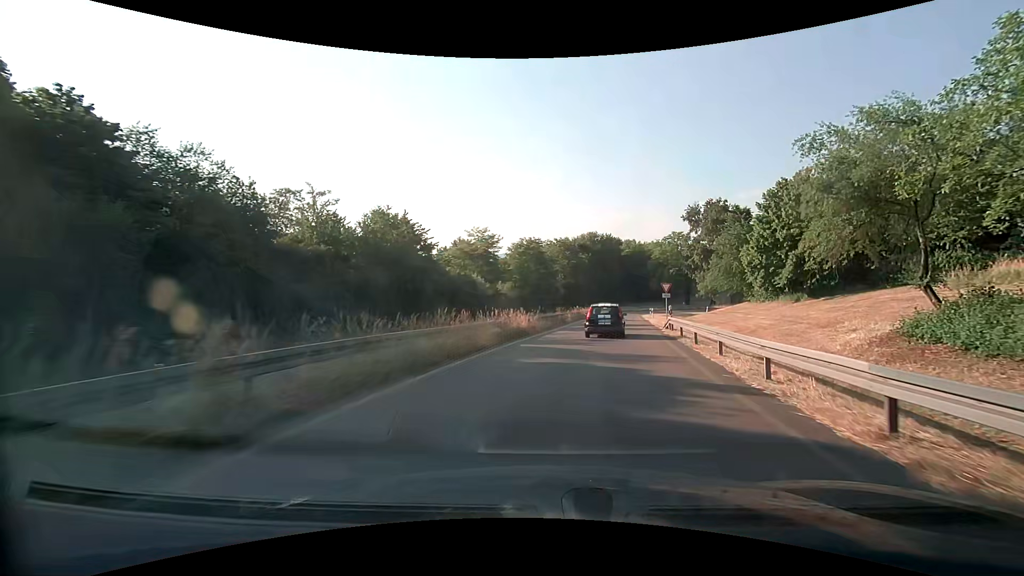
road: trunk_link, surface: asphalt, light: Day
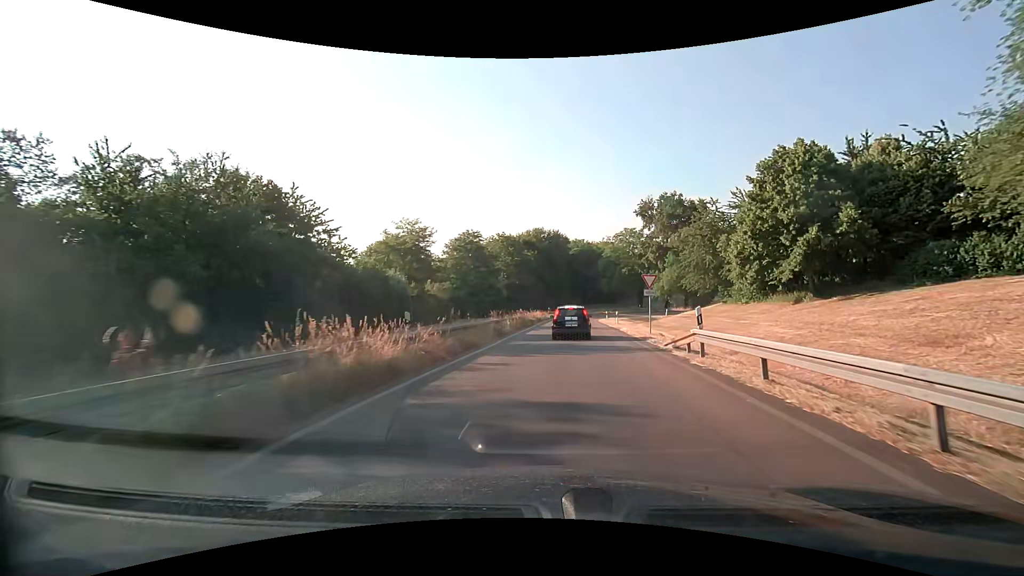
(+0.8, +13.1) m; +6°
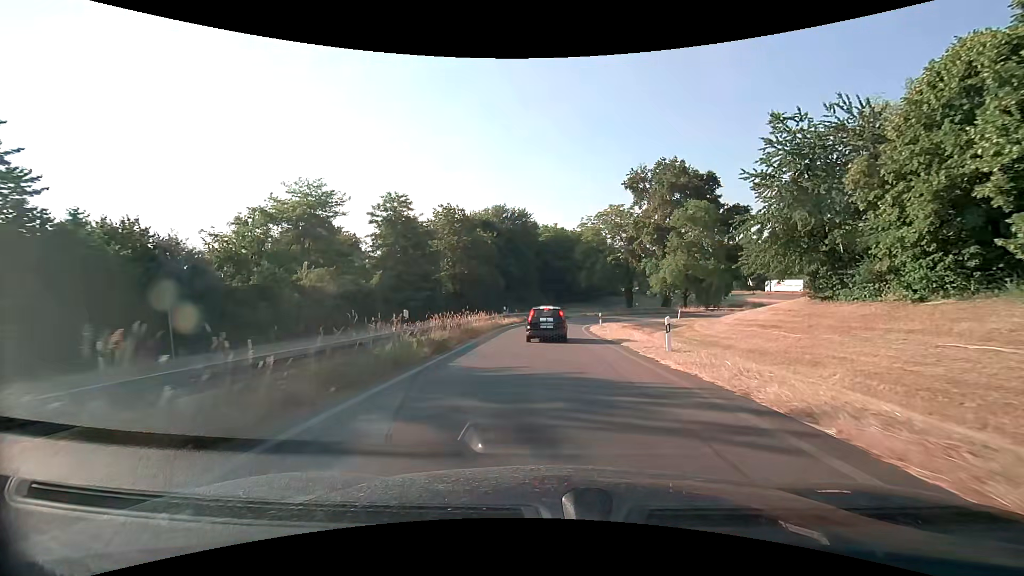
(+1.2, +25.8) m; +4°
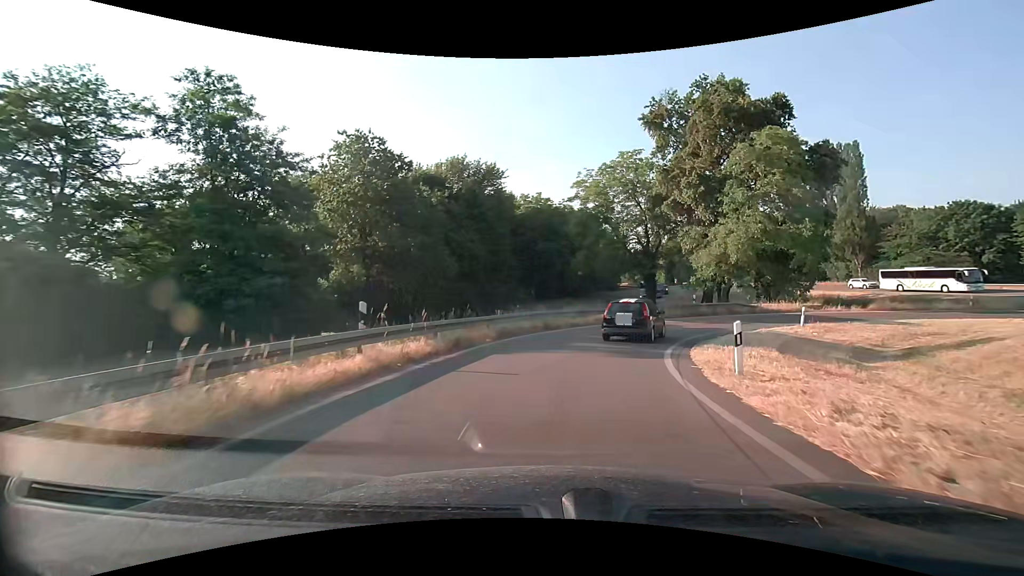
(+0.1, +28.6) m; +2°
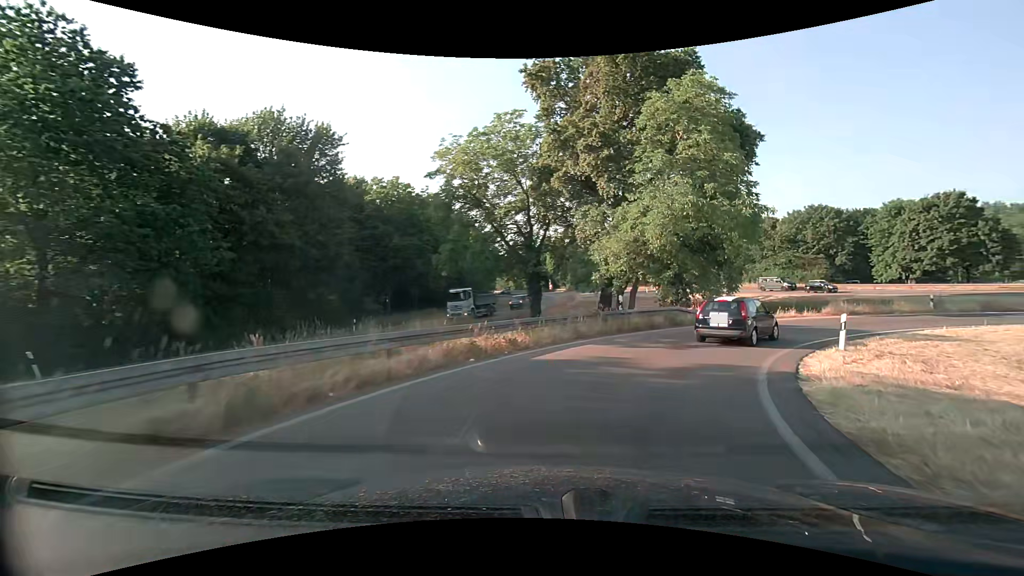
(+1.5, +15.1) m; +14°
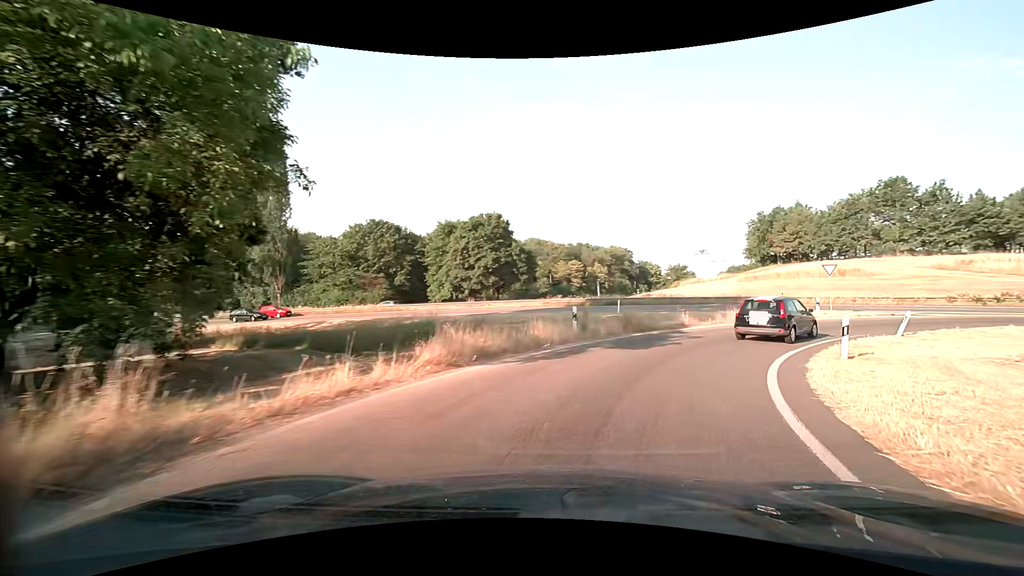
(+8.6, +21.0) m; +47°
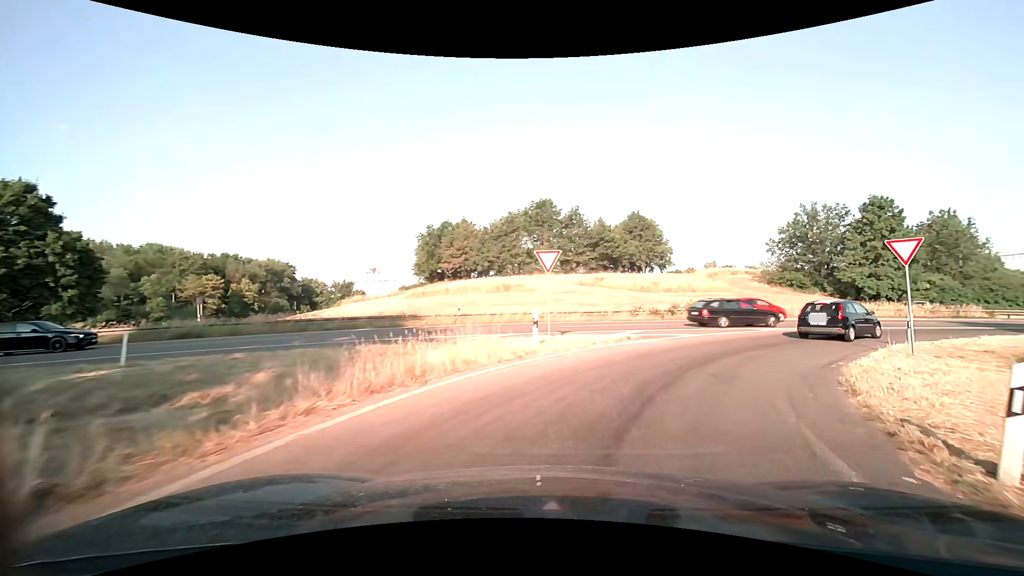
(+5.9, +17.7) m; +36°
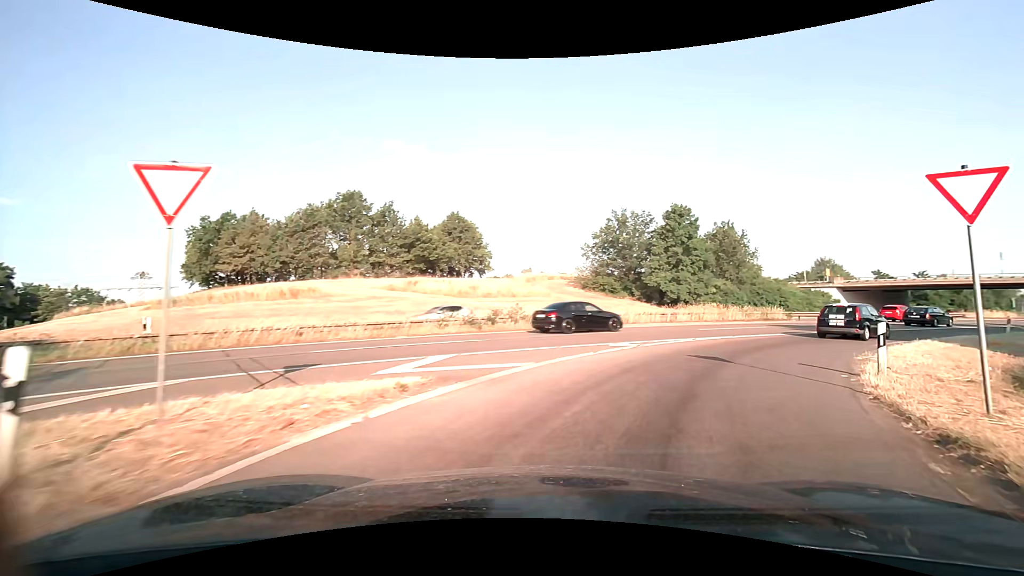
(+1.6, +9.8) m; +20°
(+2, +10) (+7, +18) (+14, +25) (+22, +31) (+30, +37) (+38, +43) (+46, +49) (+54, +55) (+62, +61) (+70, +67) m
